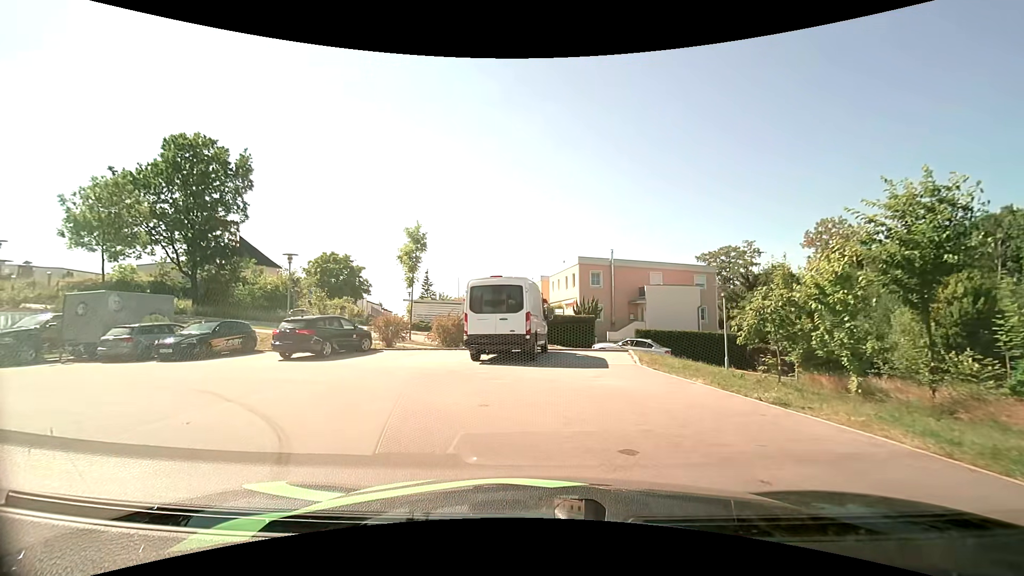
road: residential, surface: asphalt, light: Day
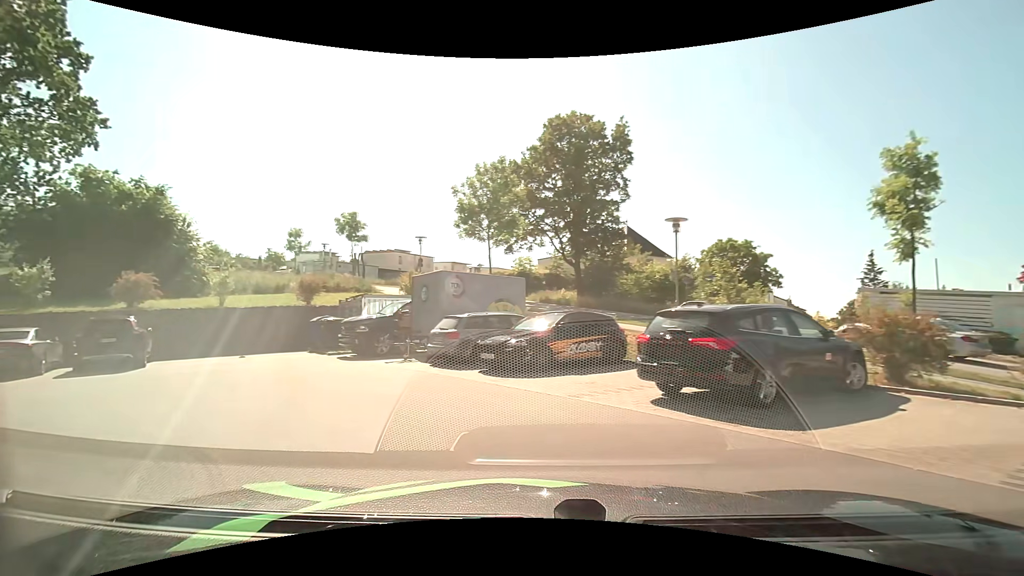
(-3.6, +10.3) m; -43°
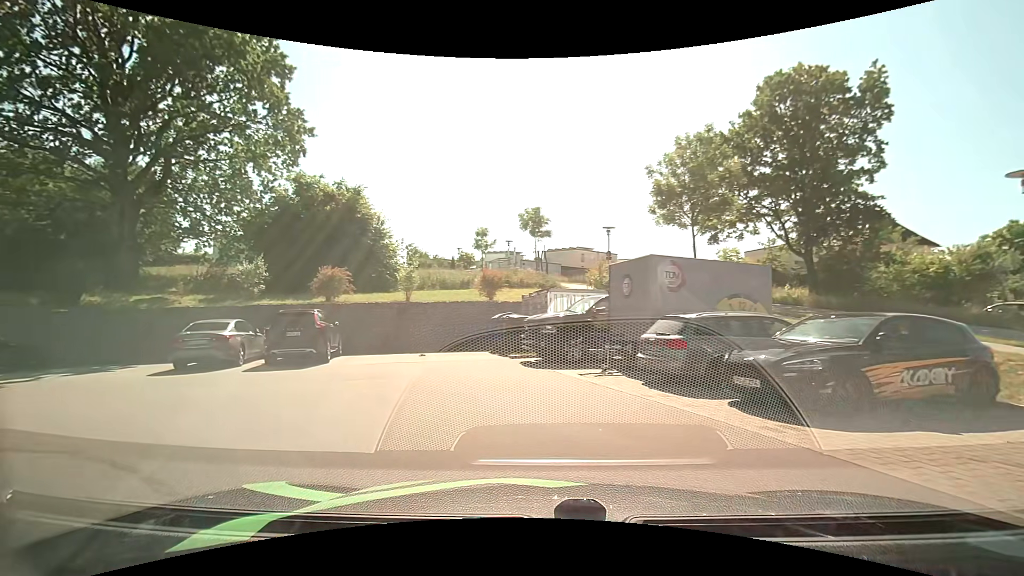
(-0.7, +3.6) m; -20°
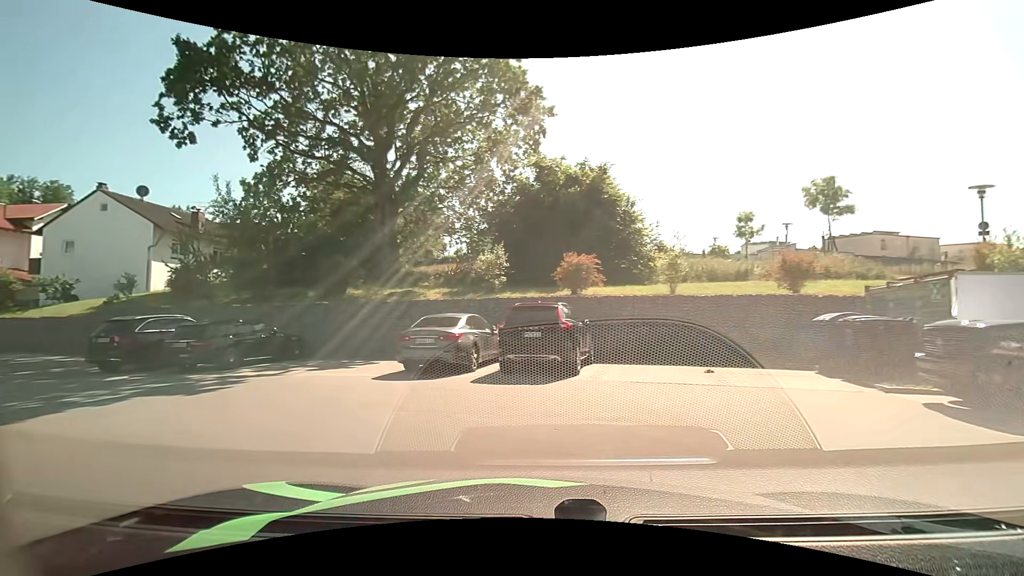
(-1.2, +4.9) m; -28°
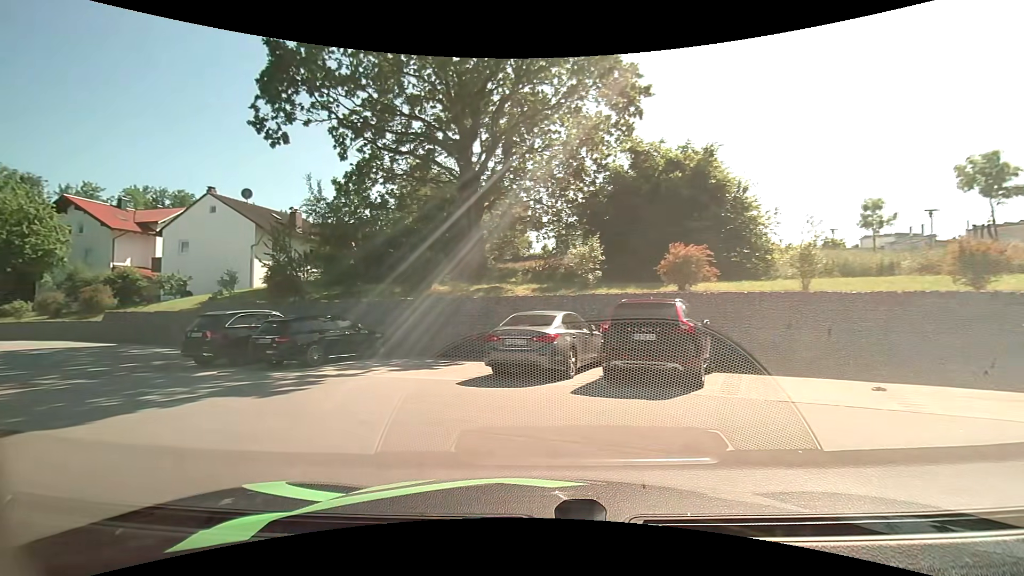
(-0.1, +1.7) m; -10°
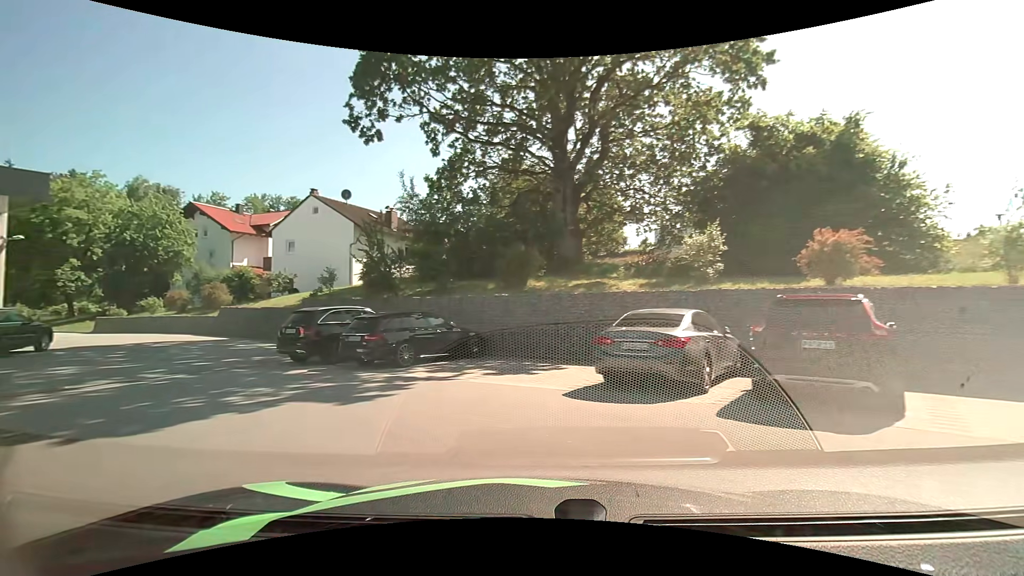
(-0.1, +1.7) m; -11°
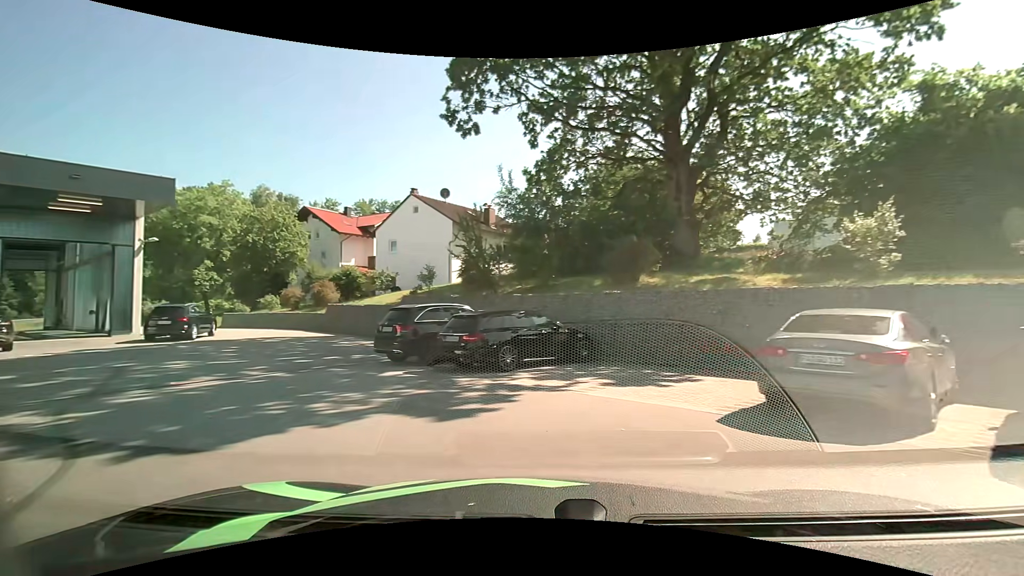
(-0.1, +1.7) m; -10°
